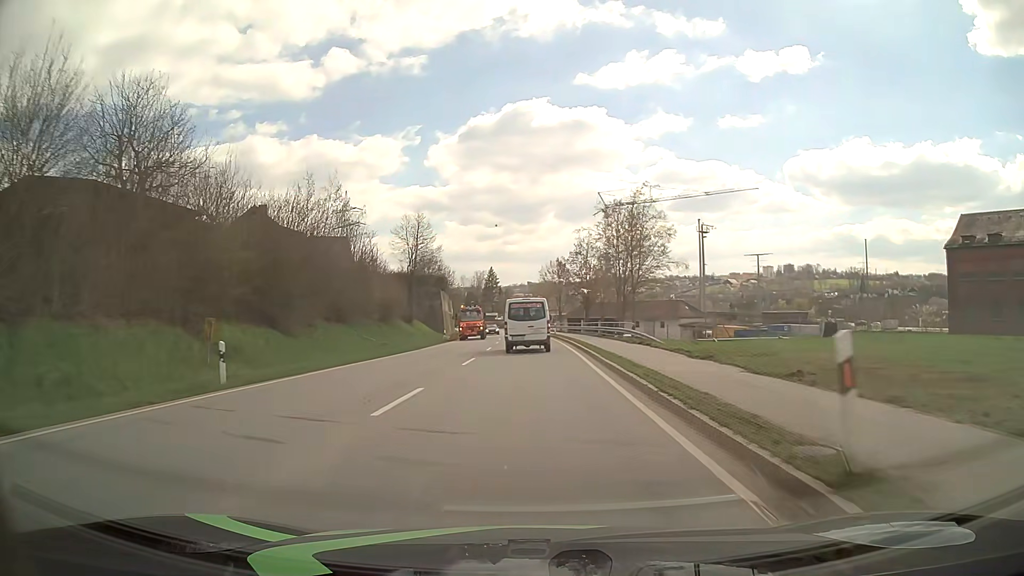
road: primary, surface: asphalt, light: Day
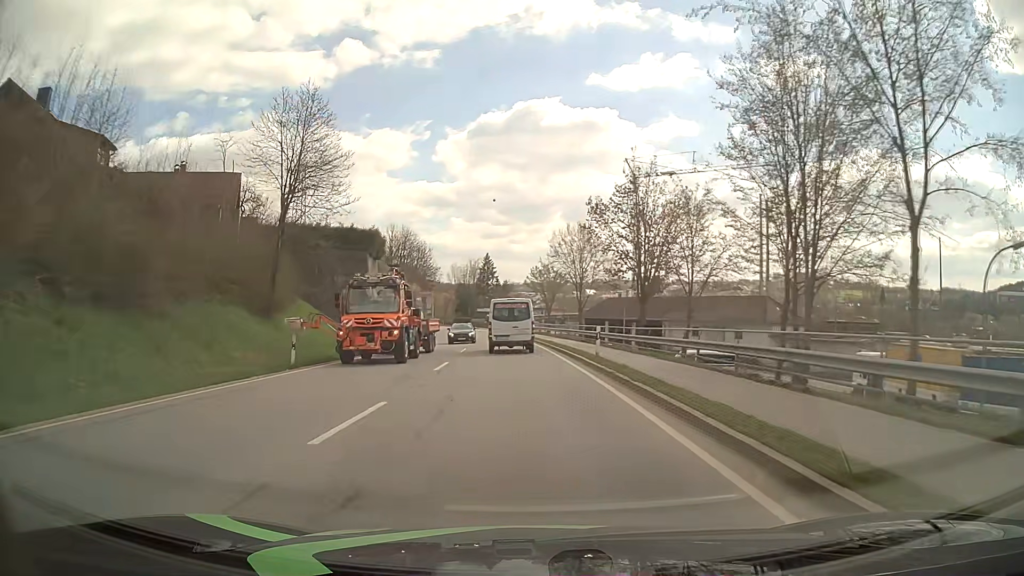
(-0.1, +38.6) m; 0°
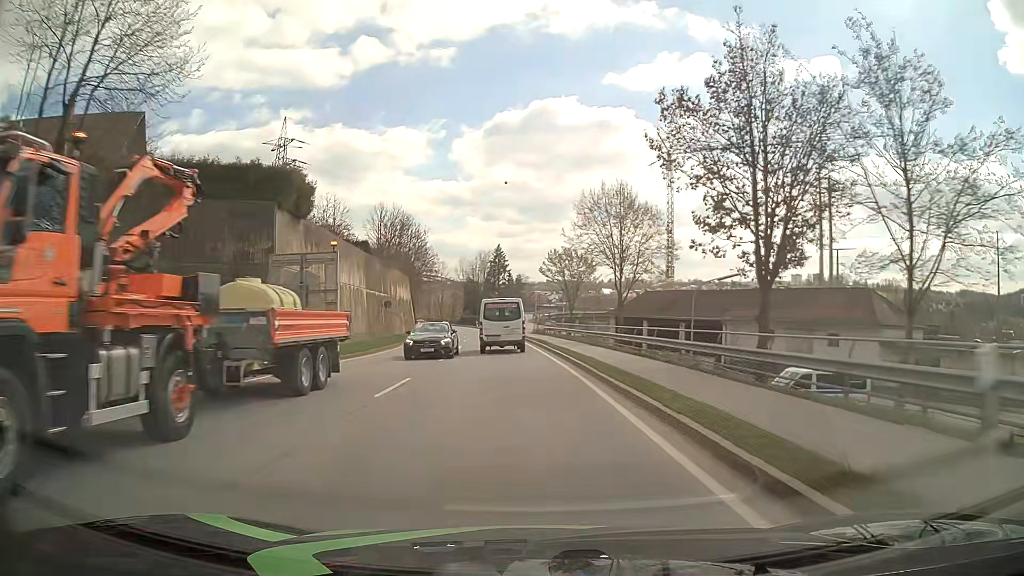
(-0.2, +19.1) m; -1°
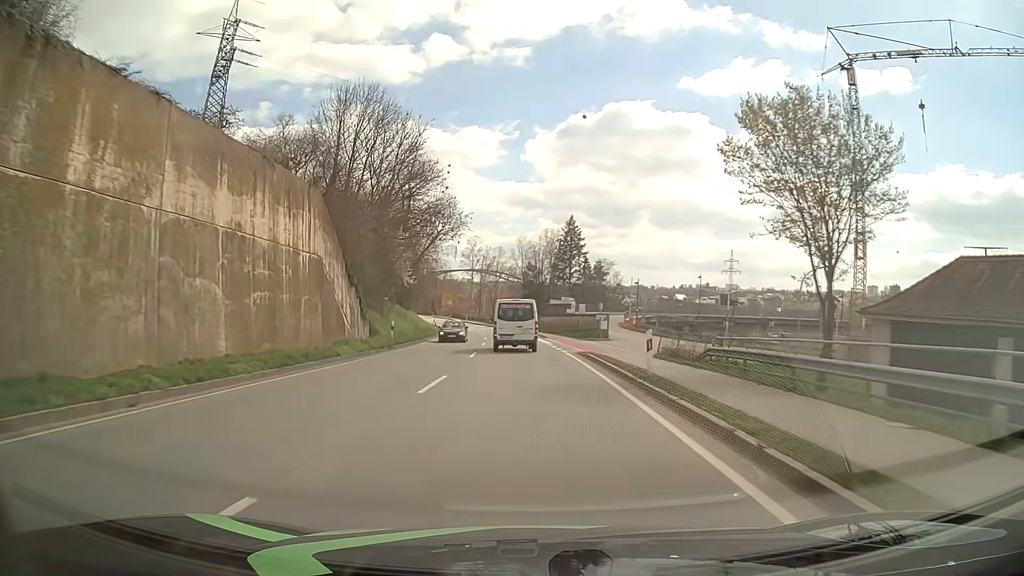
(-2.6, +47.5) m; -6°
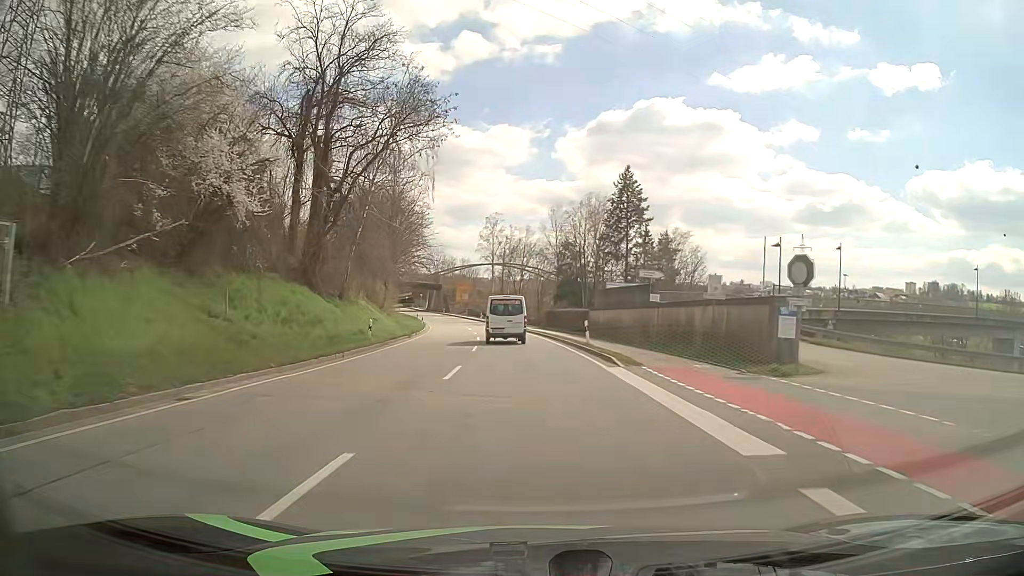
(-0.9, +36.2) m; -3°
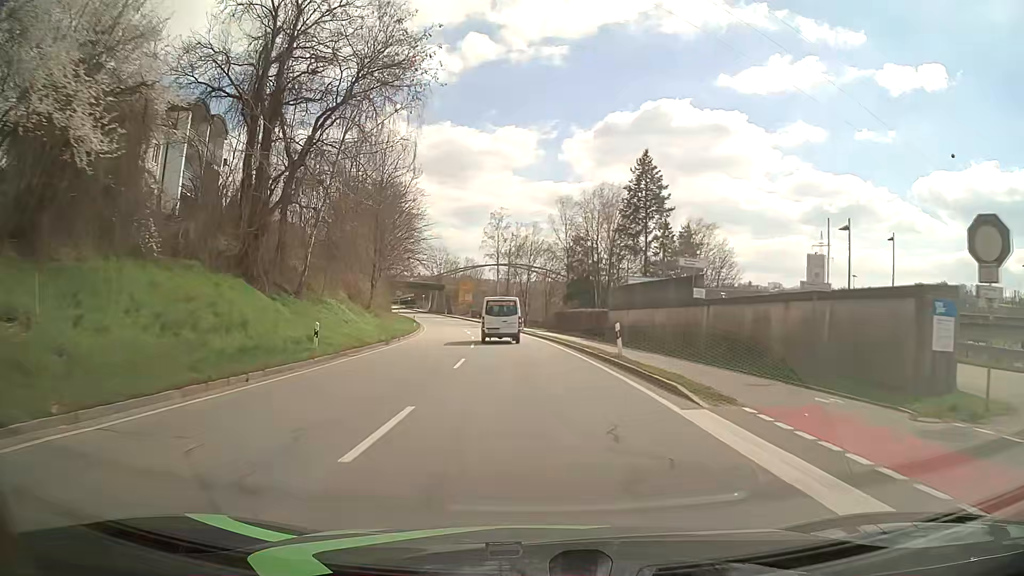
(0.0, +8.4) m; -1°
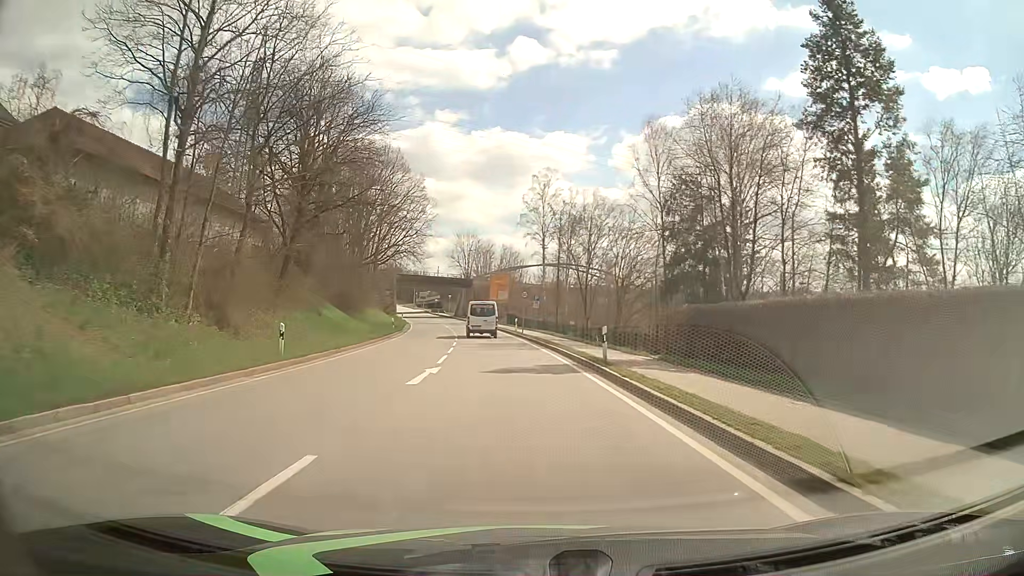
(-1.3, +39.8) m; -4°
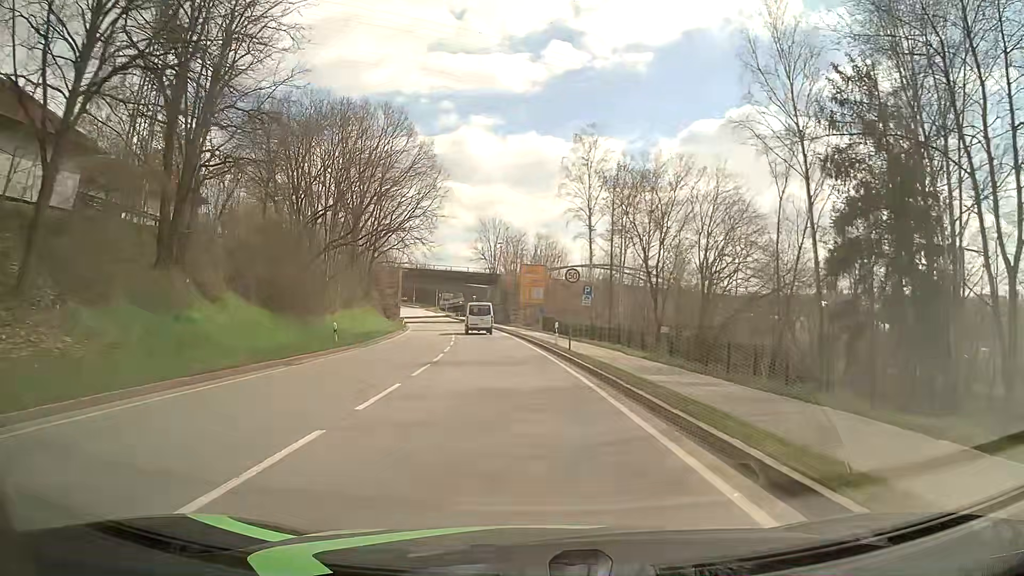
(-0.6, +23.2) m; -3°
(0, +10) (-1, +20) (-1, +30) (-2, +40) (-3, +50) (-5, +60) (-6, +70) (-8, +79) (-10, +89) (-12, +99) m
